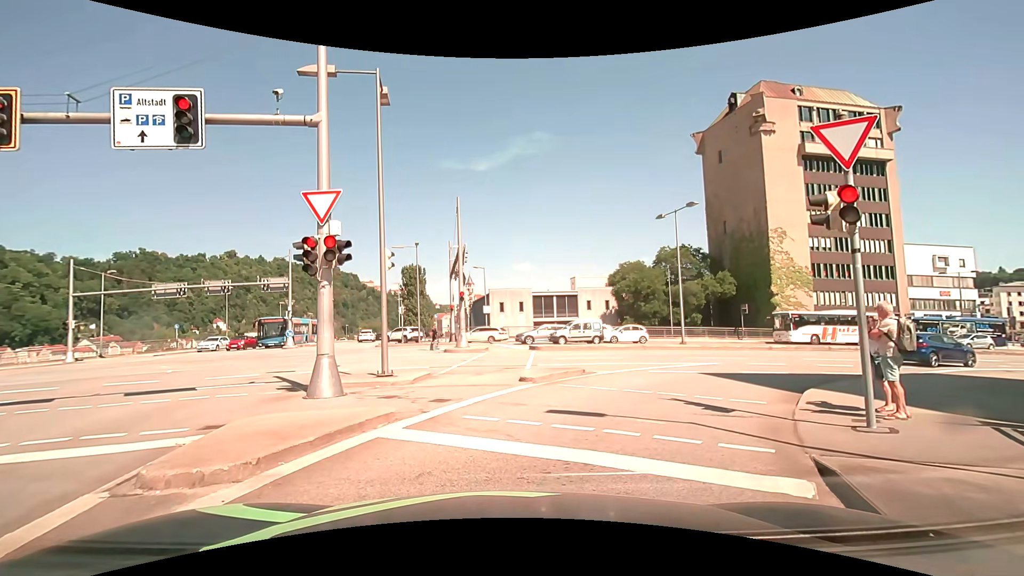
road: primary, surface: asphalt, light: Day
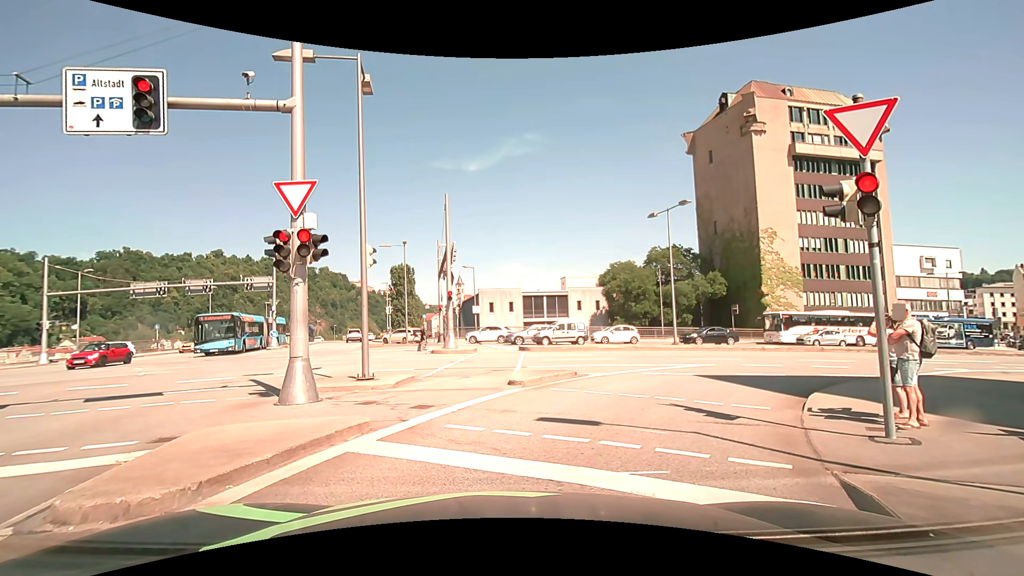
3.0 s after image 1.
(0.0, +0.7) m; 0°
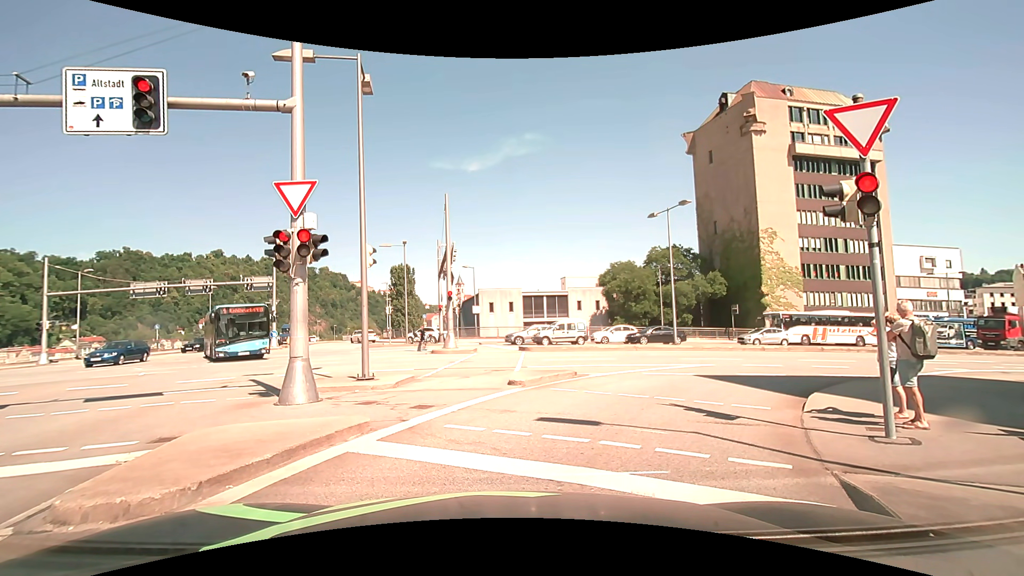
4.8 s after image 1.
(0.0, 0.0) m; 0°
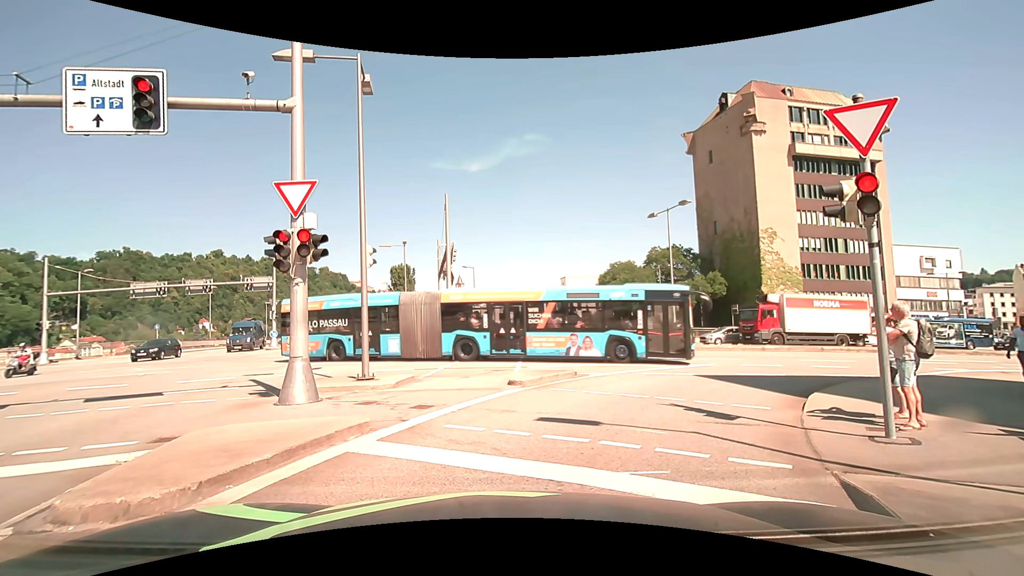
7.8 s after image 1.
(0.0, 0.0) m; 0°
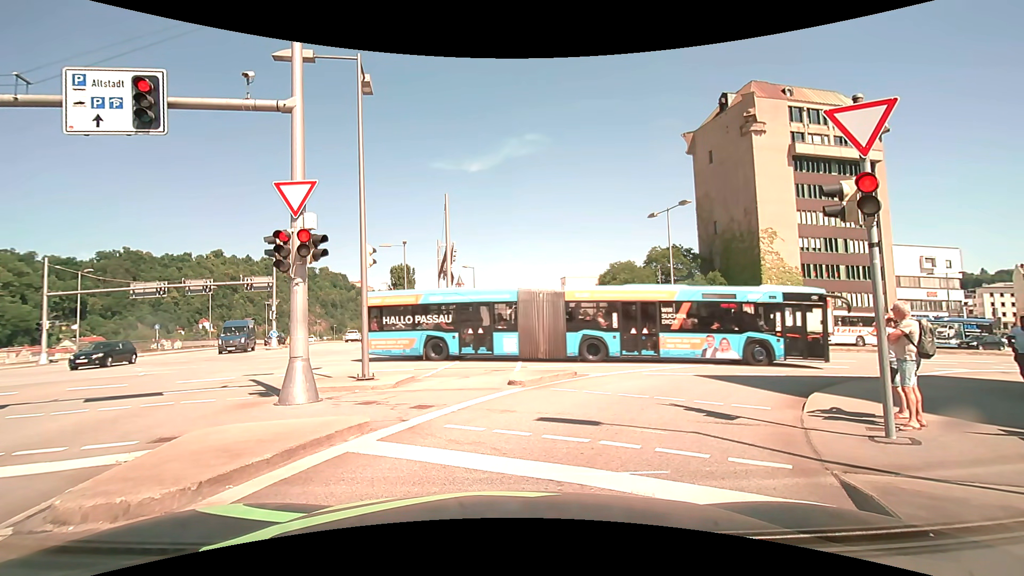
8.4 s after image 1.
(0.0, 0.0) m; 0°
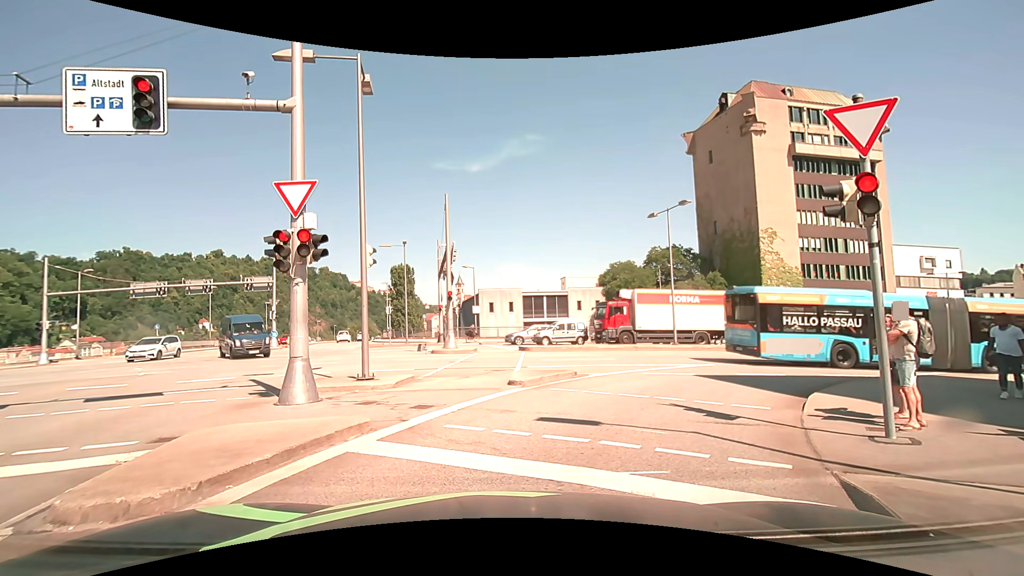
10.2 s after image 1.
(0.0, 0.0) m; 0°
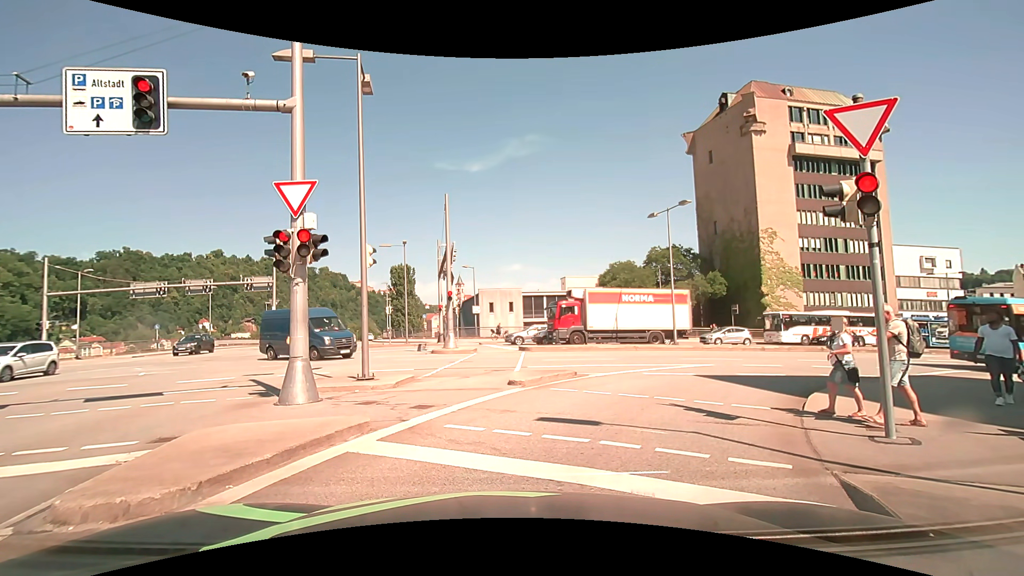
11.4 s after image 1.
(0.0, 0.0) m; 0°
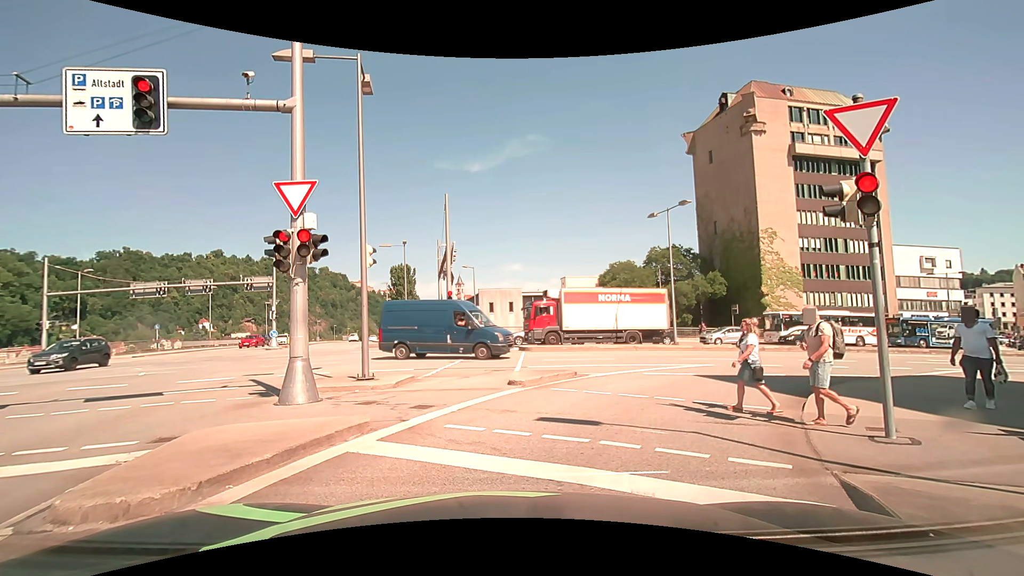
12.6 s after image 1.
(0.0, 0.0) m; 0°
